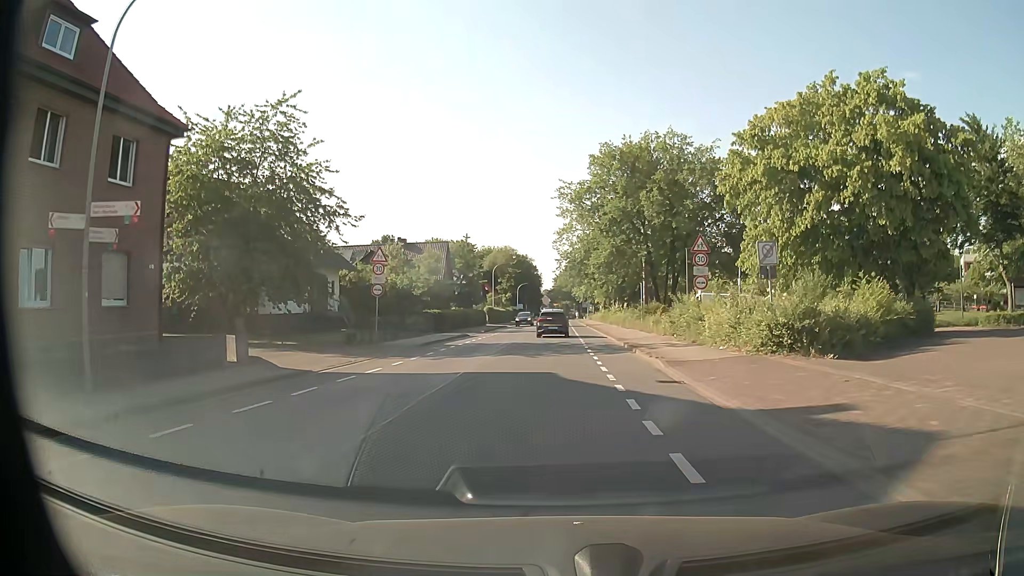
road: unclassified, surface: asphalt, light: Day
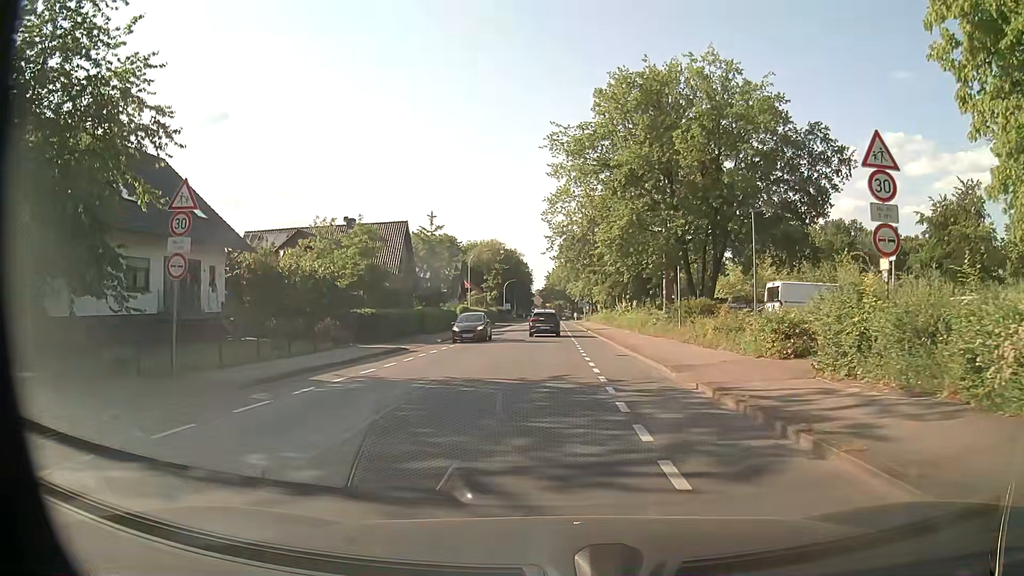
(+0.2, +16.7) m; +1°
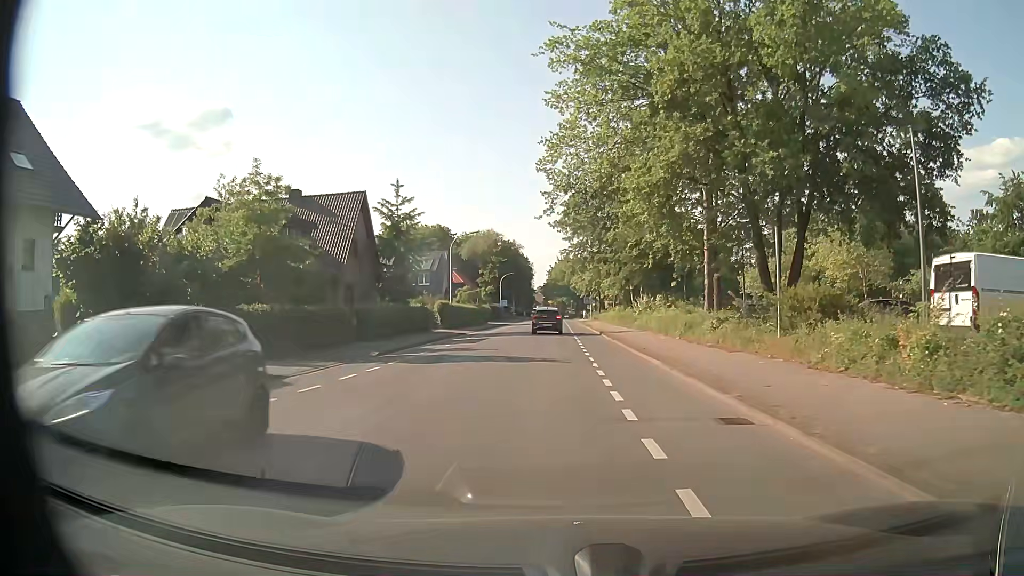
(0.0, +13.3) m; 0°
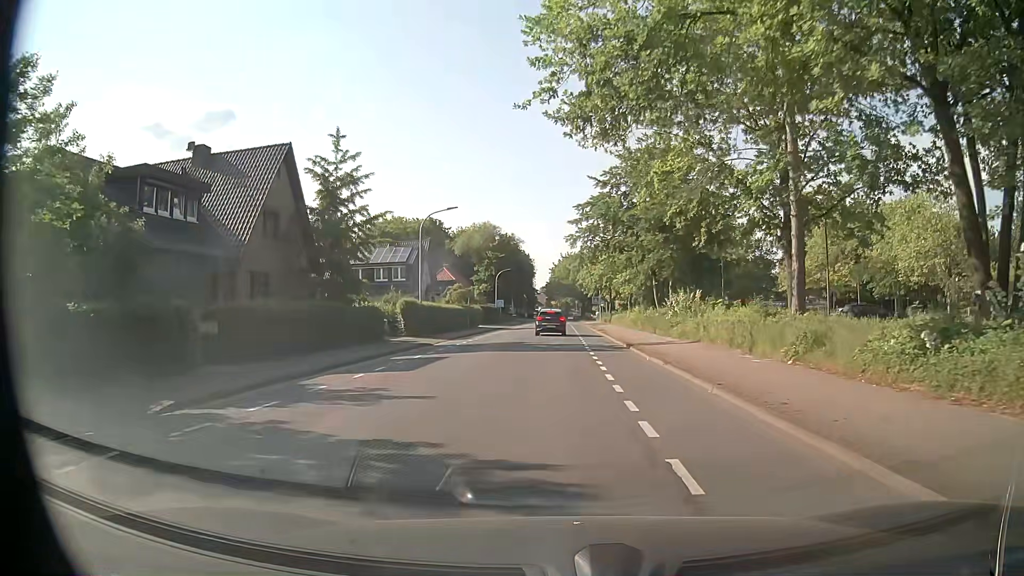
(0.0, +13.4) m; 0°
(0, +10) (0, +20) (0, +30) (0, +40) (0, +50) (0, +60) (0, +70) (+1, +80) (+1, +90) (+1, +100) m
